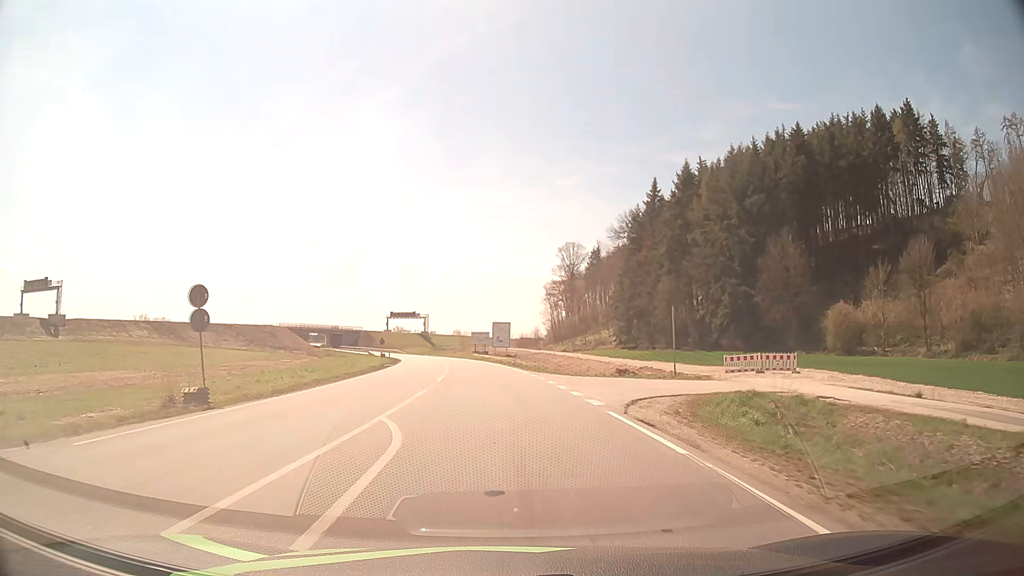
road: tertiary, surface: asphalt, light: Day
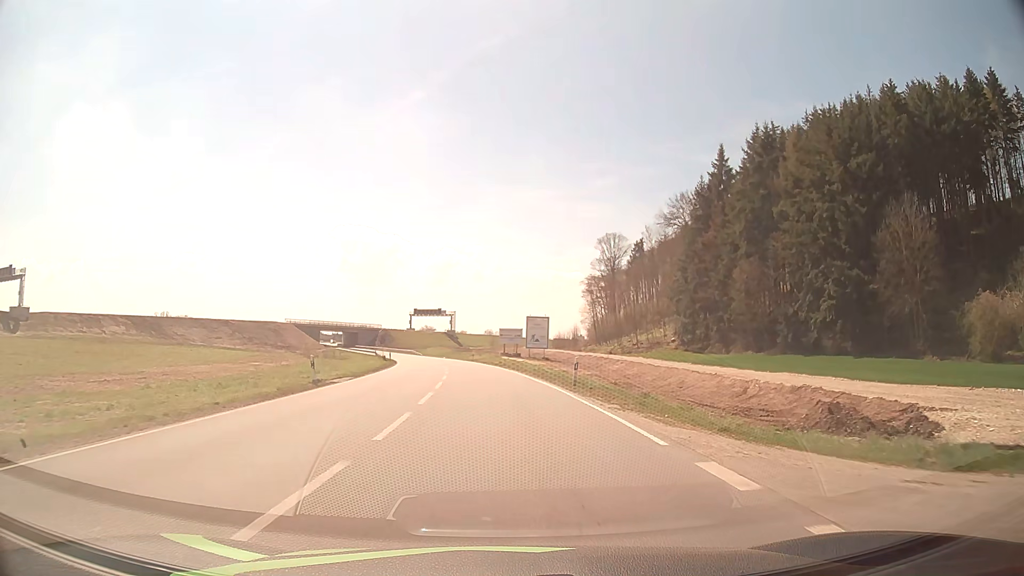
(-0.6, +23.5) m; -3°
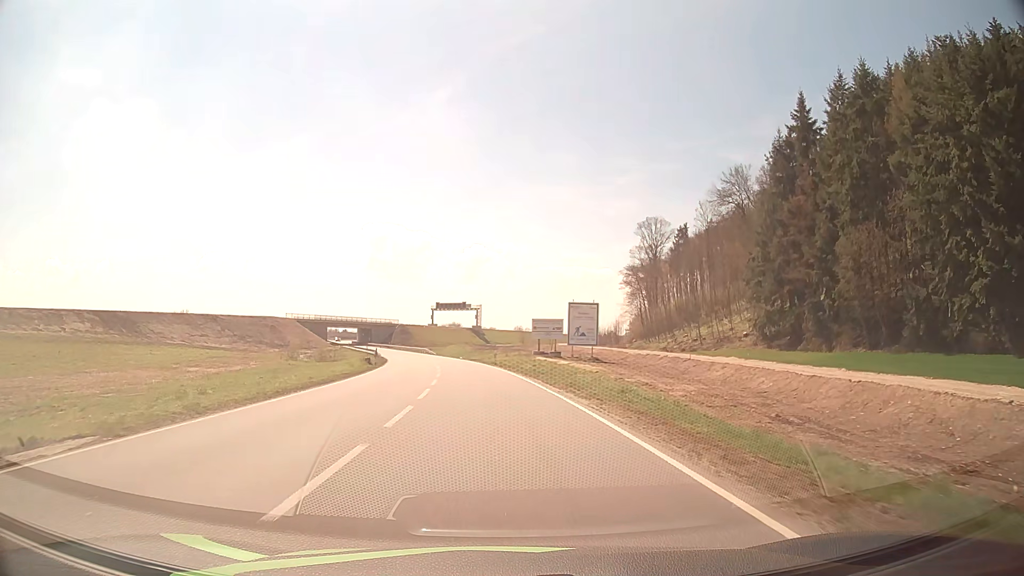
(-0.4, +22.7) m; -2°
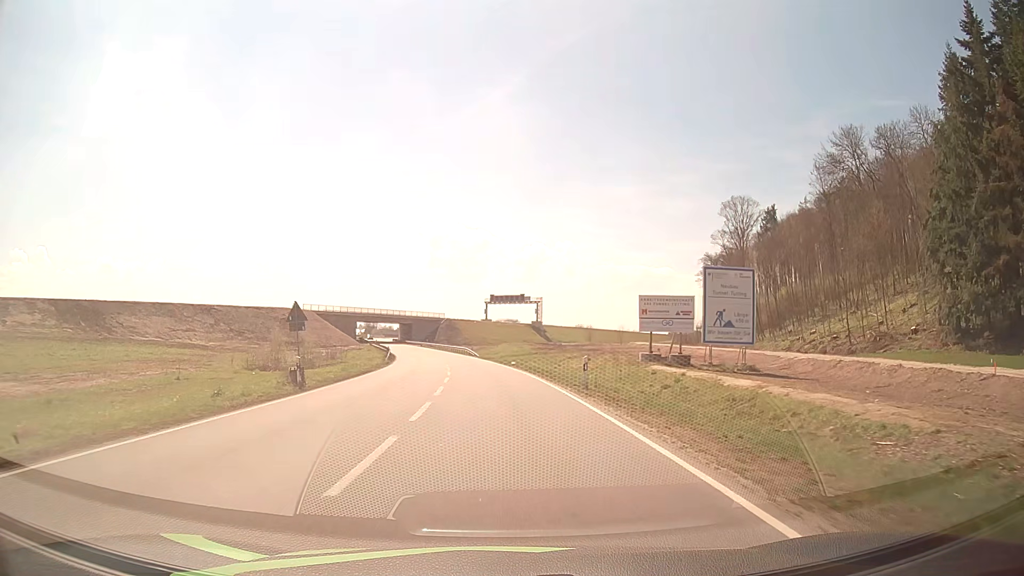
(-1.3, +29.7) m; -5°
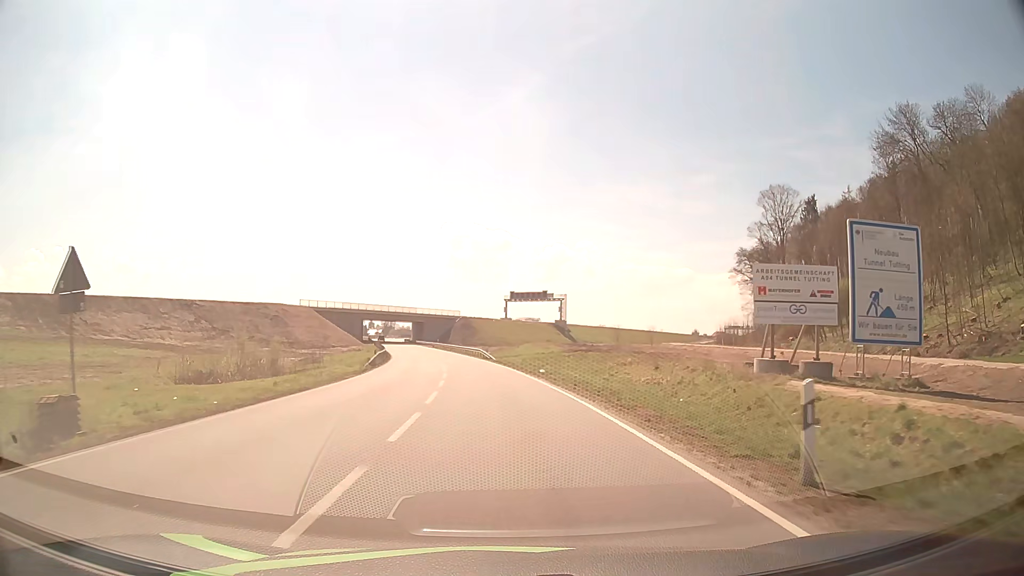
(-0.2, +14.8) m; -2°
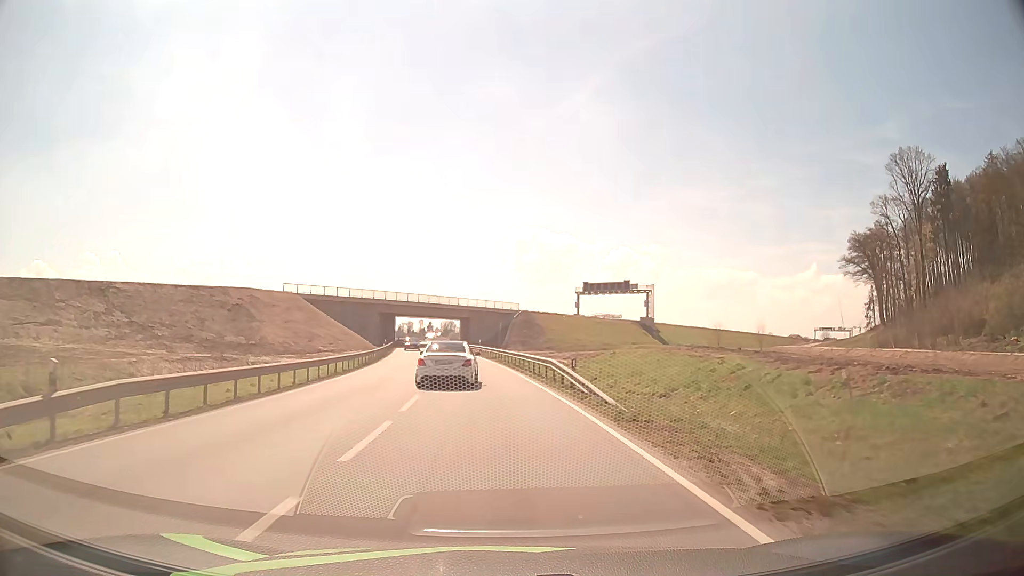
(-1.4, +38.2) m; -5°
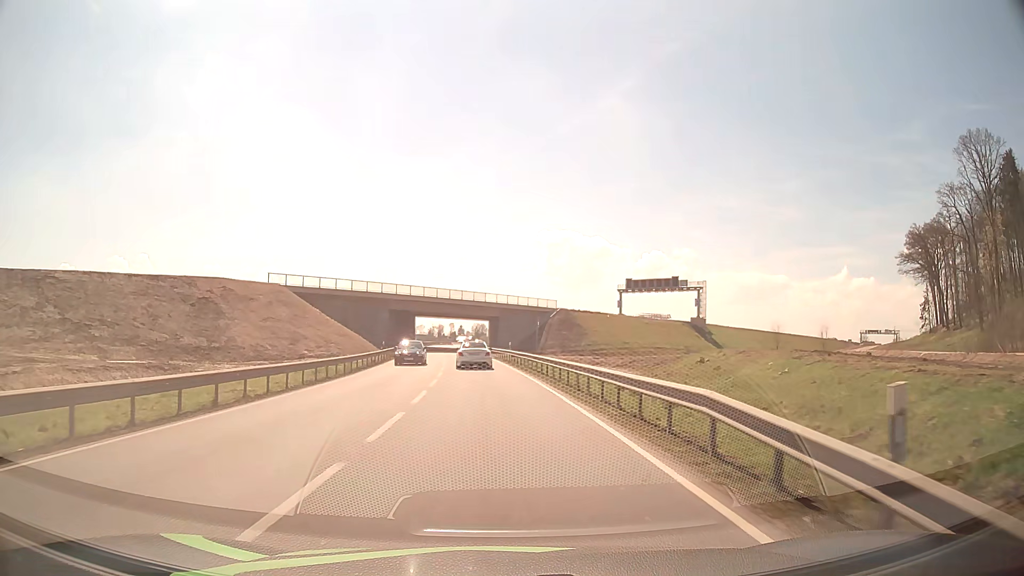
(-0.5, +16.0) m; -3°
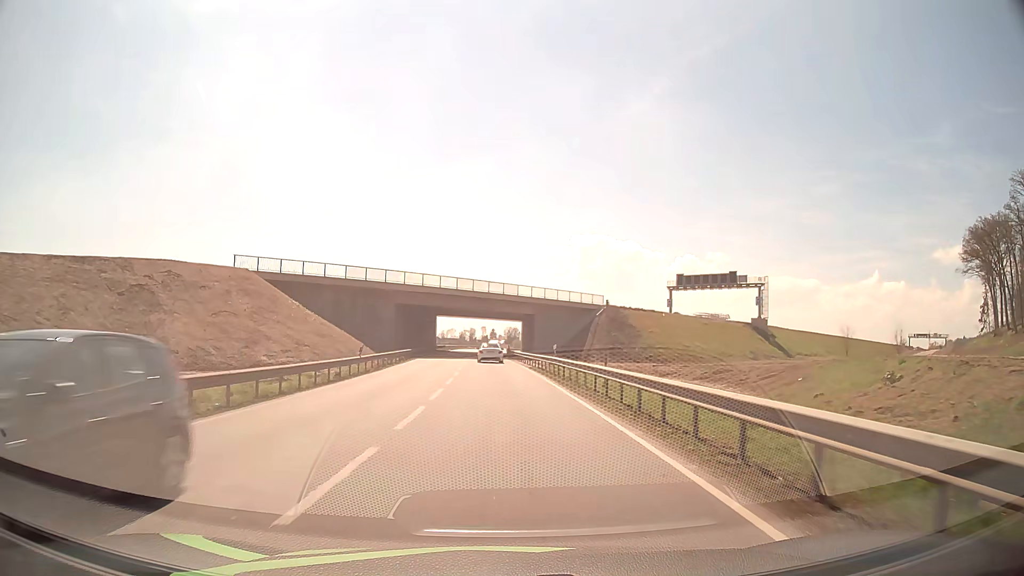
(-0.4, +16.5) m; -3°
(0, +10) (0, +20) (-1, +30) (-1, +40) (-2, +50) (-2, +60) (-2, +70) (-2, +80) (-2, +90) (-2, +100) m
